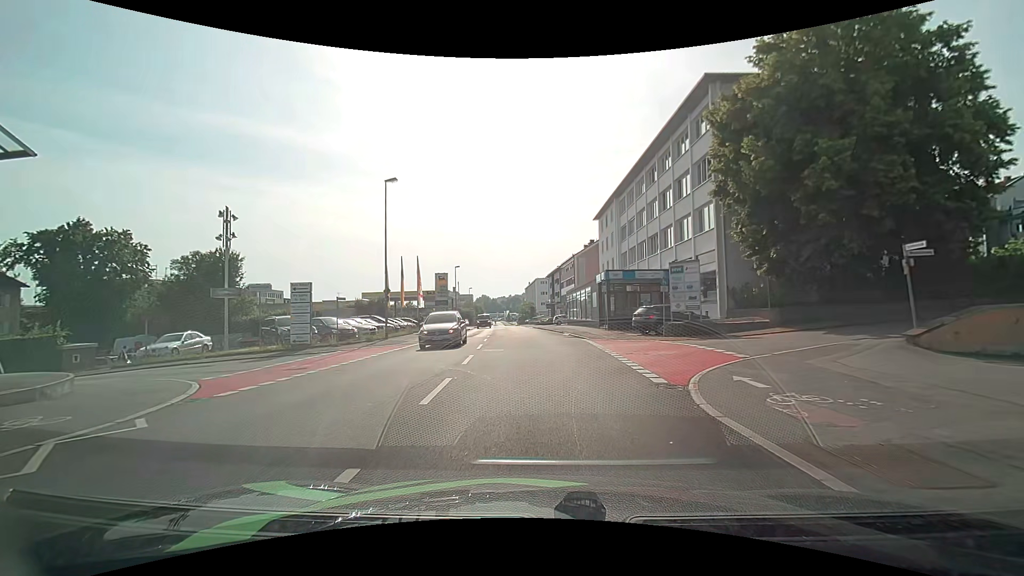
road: tertiary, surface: asphalt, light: Day
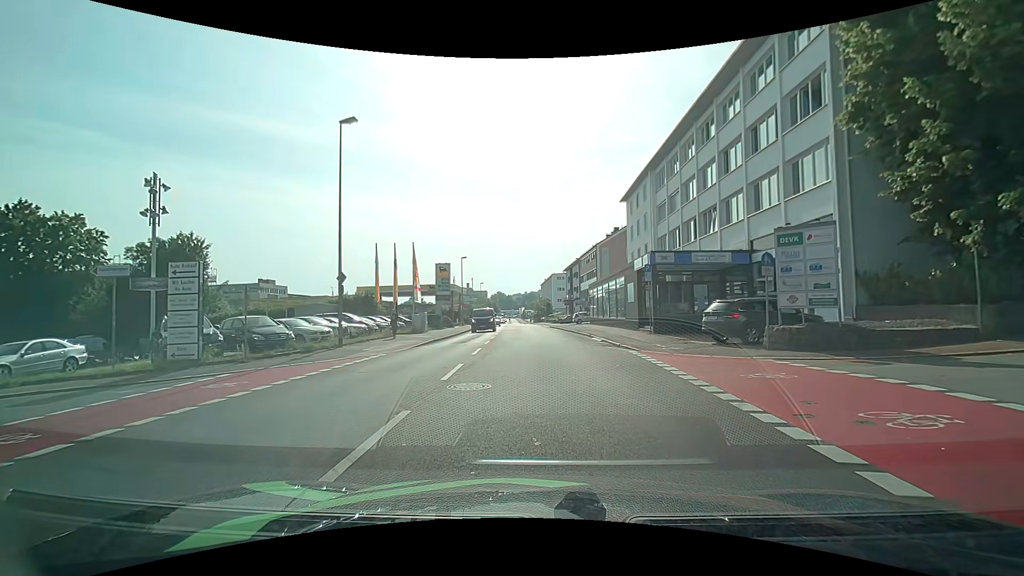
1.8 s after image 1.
(-0.1, +9.4) m; -1°
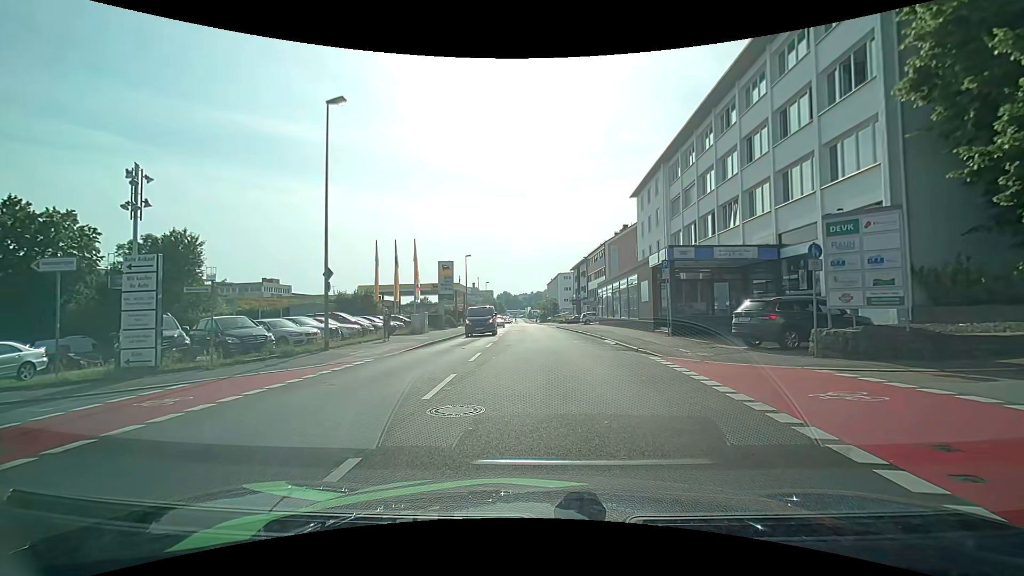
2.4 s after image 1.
(0.0, +2.0) m; -1°
